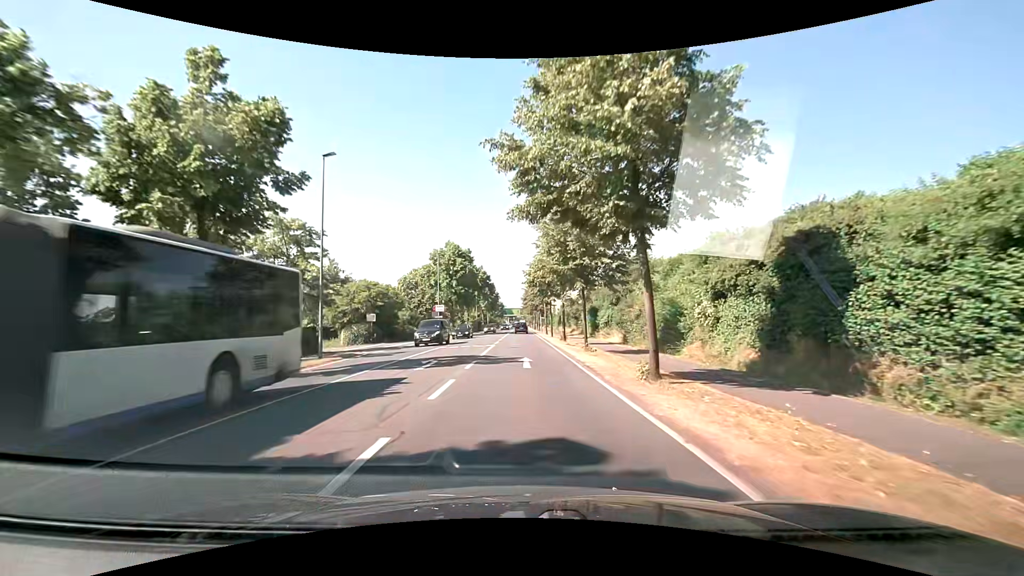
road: secondary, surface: asphalt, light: Day
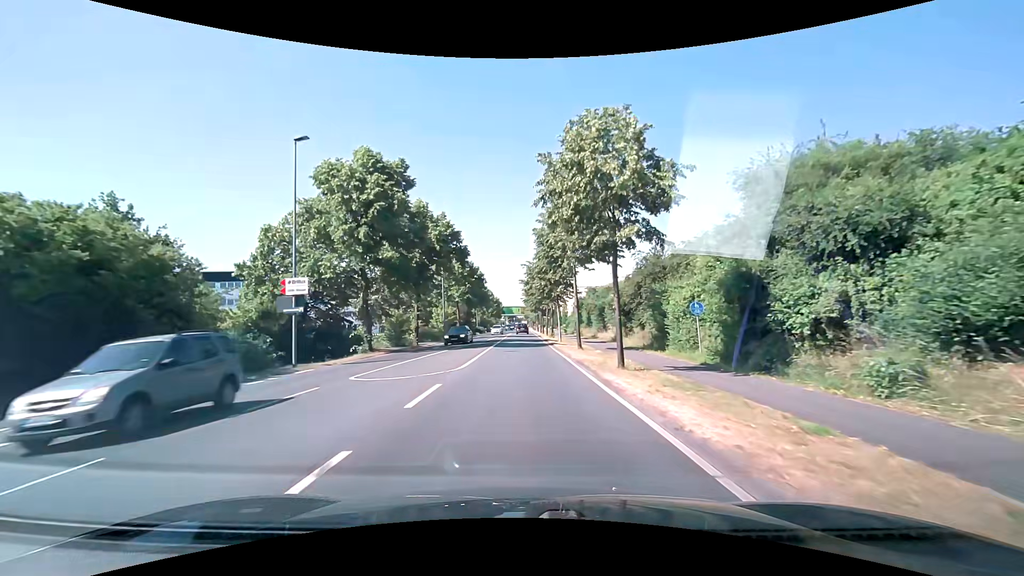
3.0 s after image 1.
(+0.1, +38.2) m; 0°
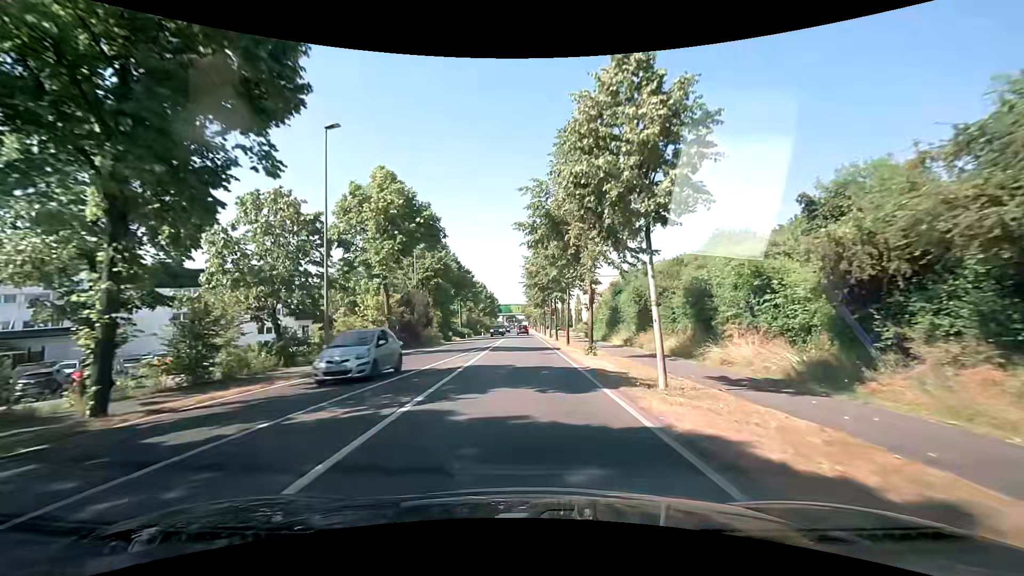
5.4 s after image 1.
(+0.1, +30.4) m; 0°
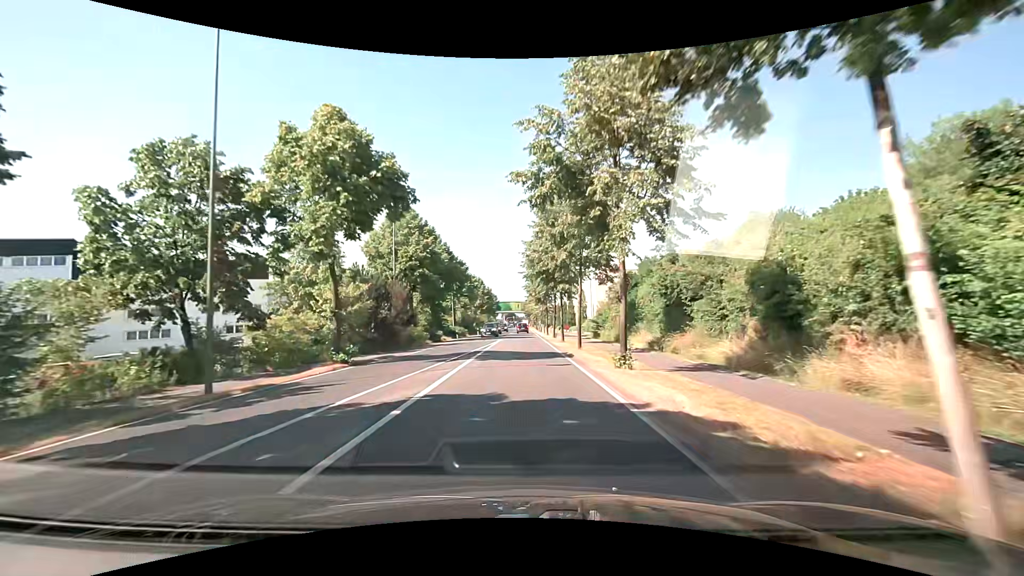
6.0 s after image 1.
(0.0, +7.6) m; 0°
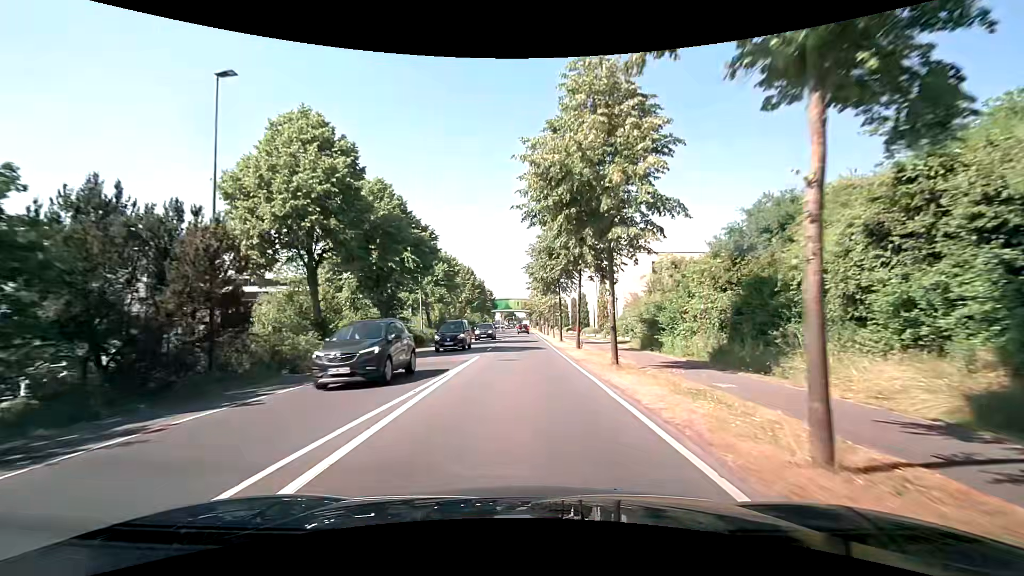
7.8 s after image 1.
(-0.1, +22.8) m; 0°
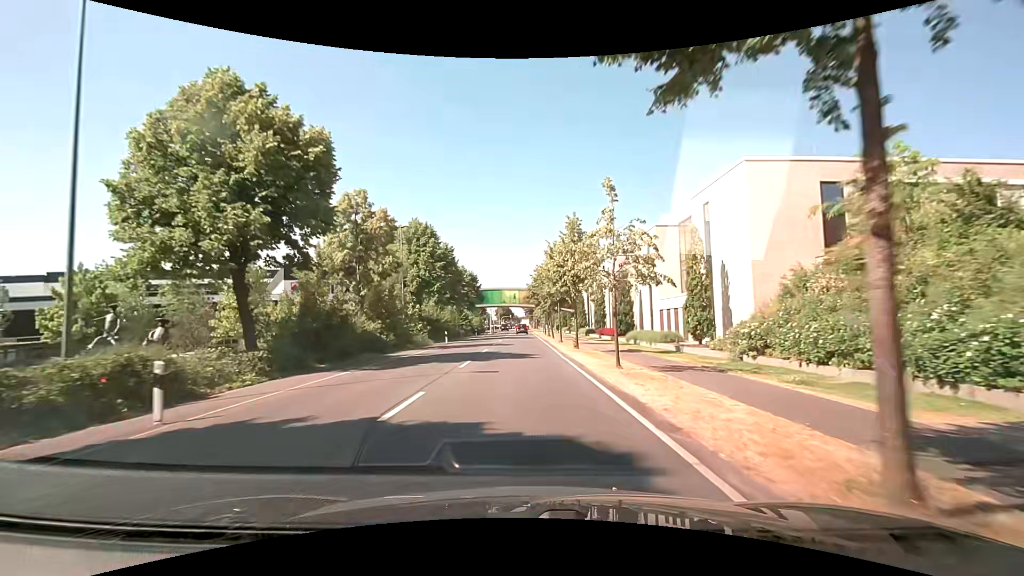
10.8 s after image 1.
(0.0, +38.1) m; 0°
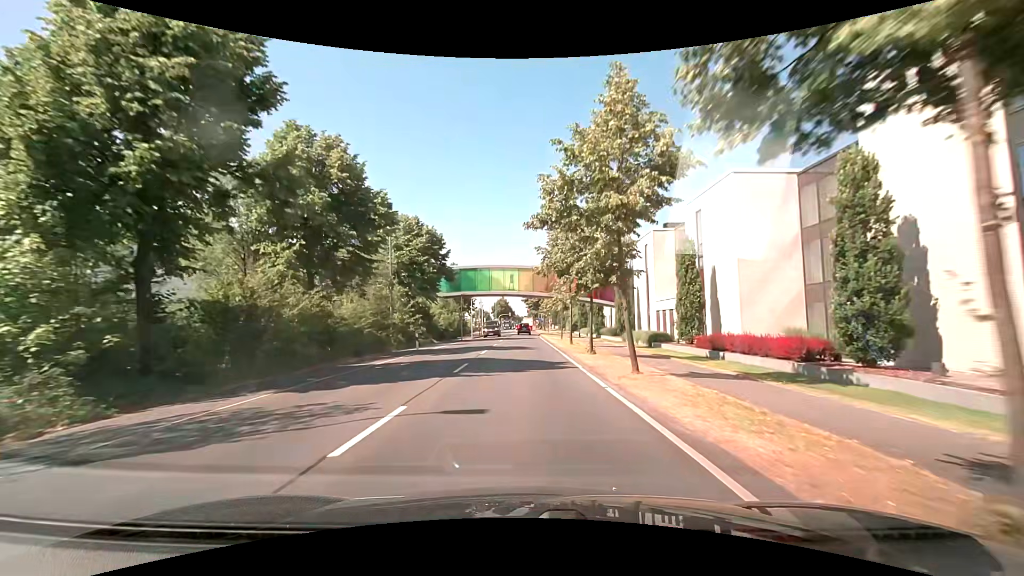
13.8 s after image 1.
(0.0, +38.2) m; 0°
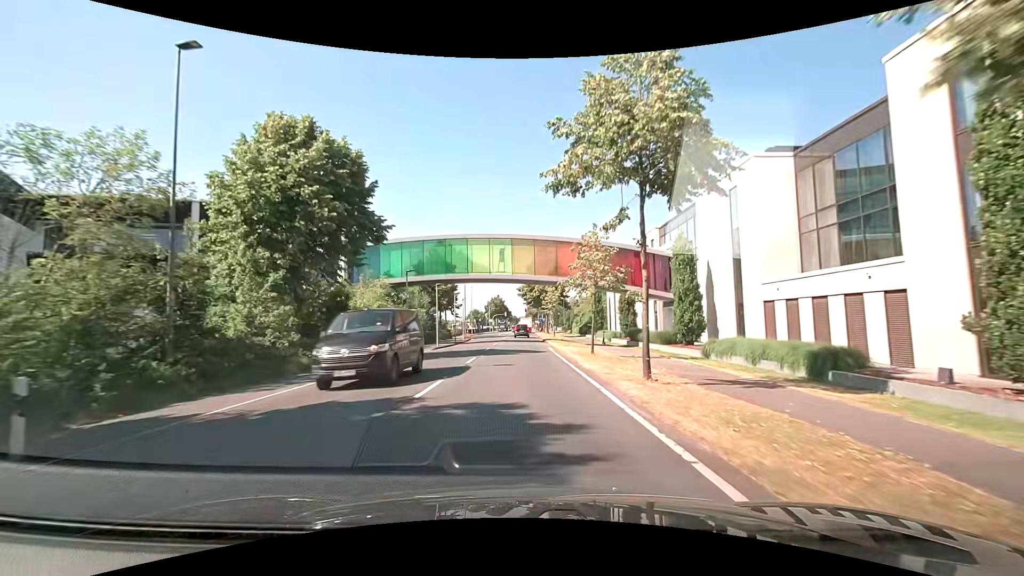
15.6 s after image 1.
(0.0, +22.9) m; 0°
(0, +10) (0, +20) (0, +30) (0, +40) (0, +50) (0, +60) (0, +70) (0, +80) (0, +90) (0, +100) m
